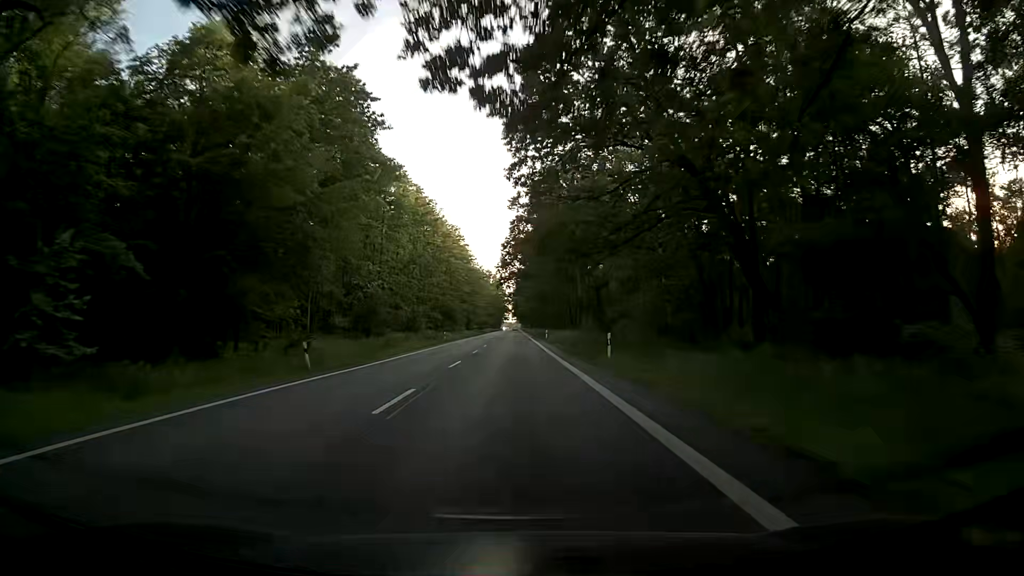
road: secondary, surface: asphalt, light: Day
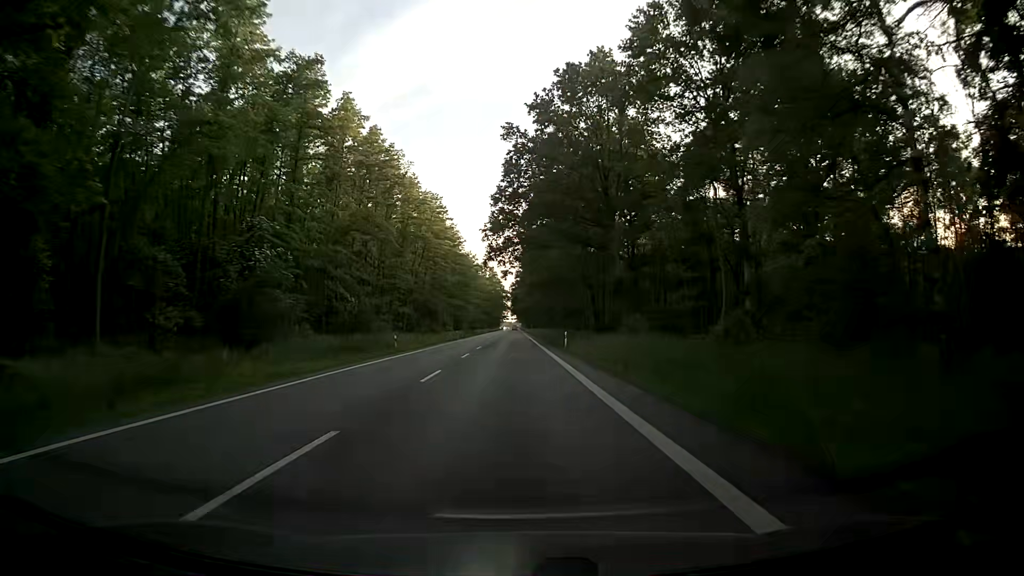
(-0.1, +30.3) m; 0°
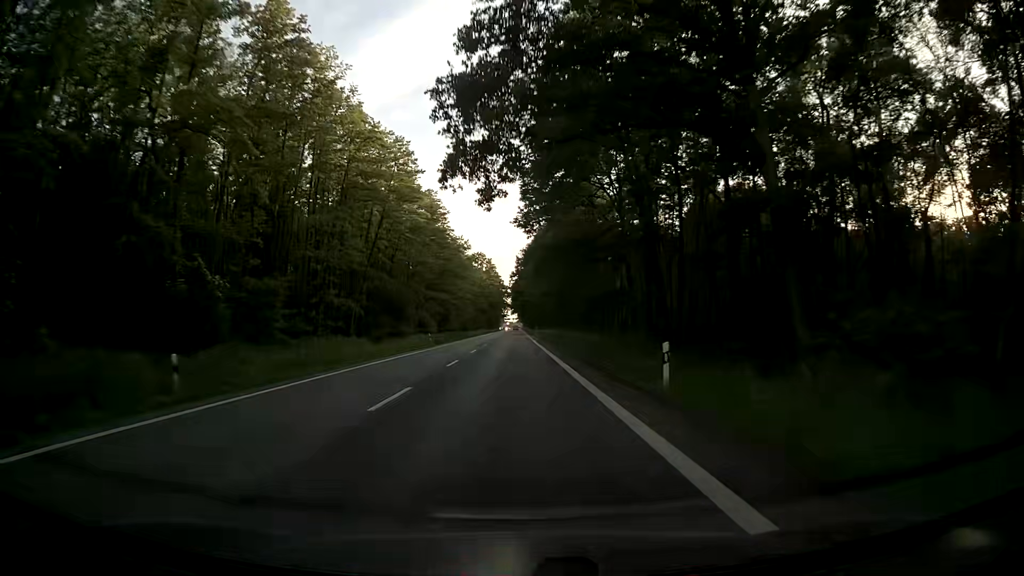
(+0.1, +30.1) m; 0°
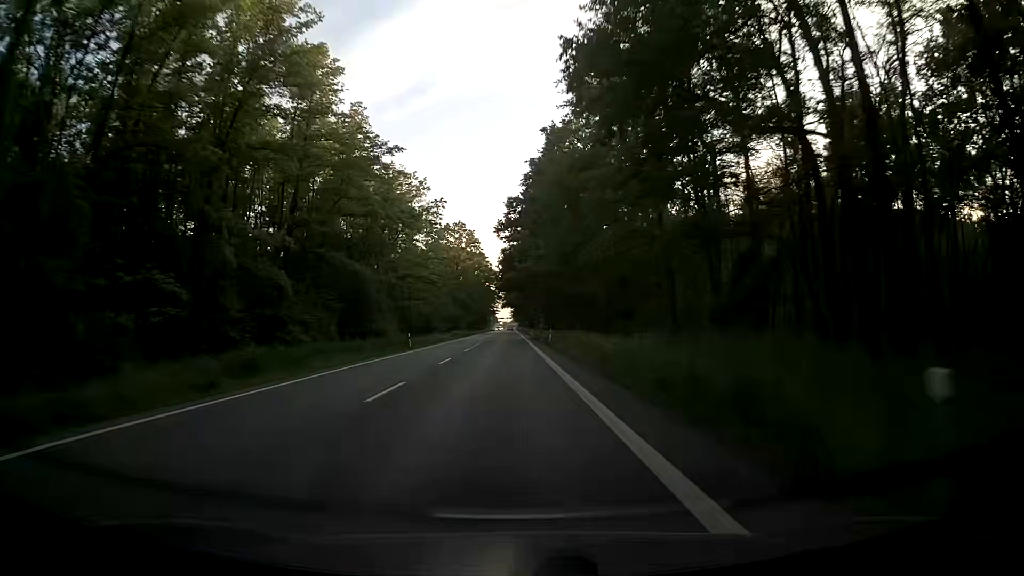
(0.0, +59.5) m; +1°
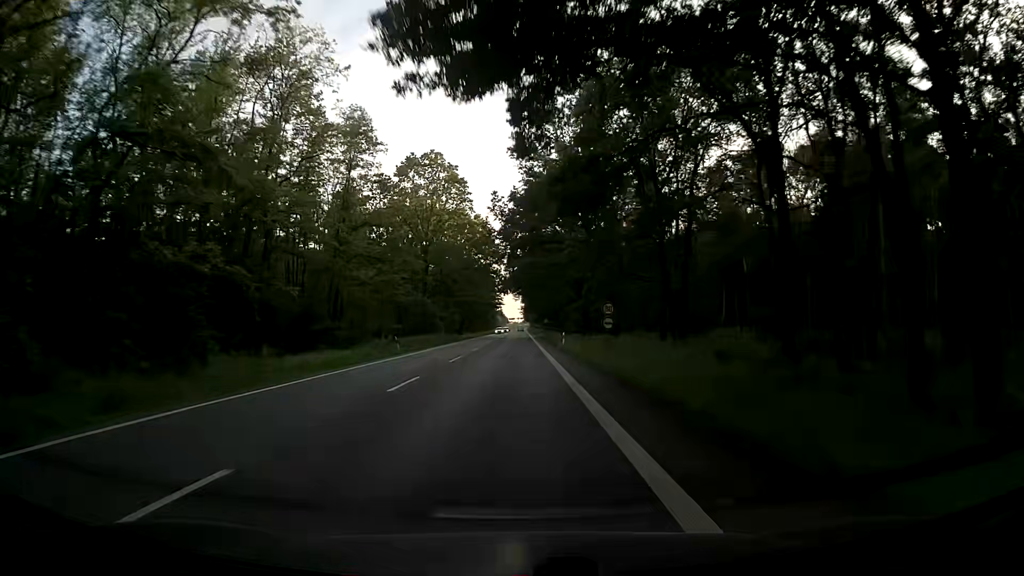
(-0.4, +58.7) m; -1°
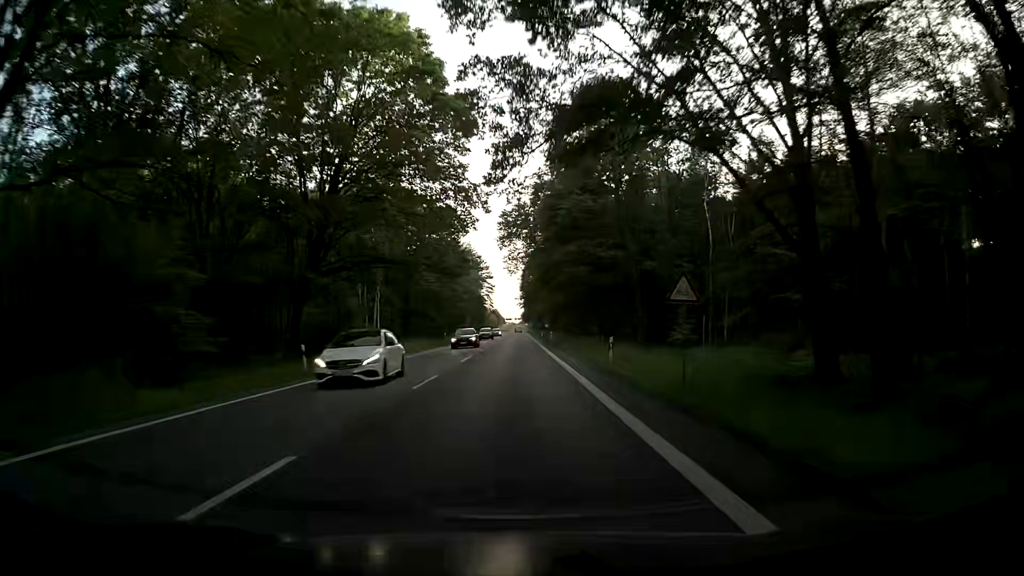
(+0.1, +72.0) m; +1°
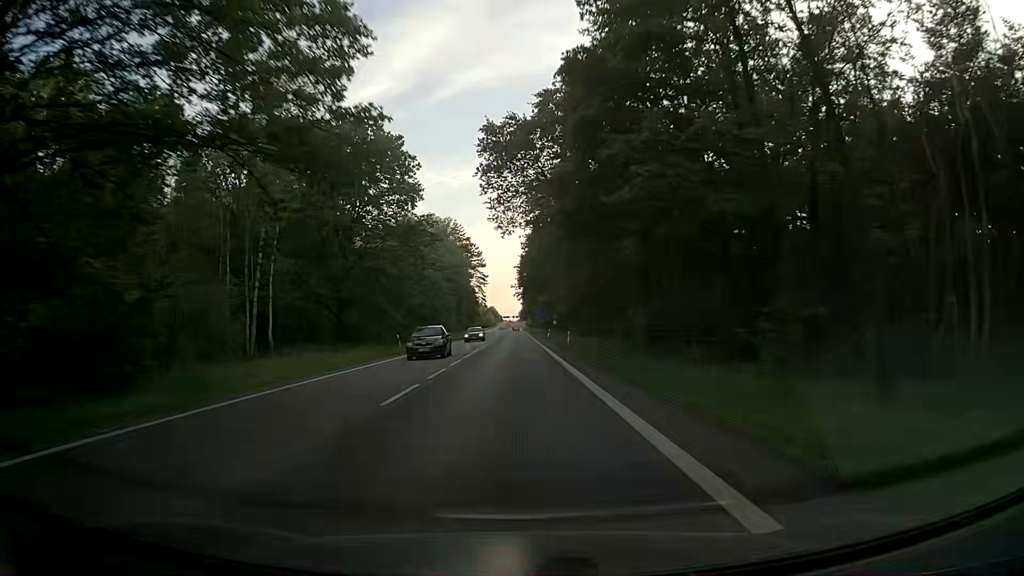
(-0.1, +28.3) m; 0°
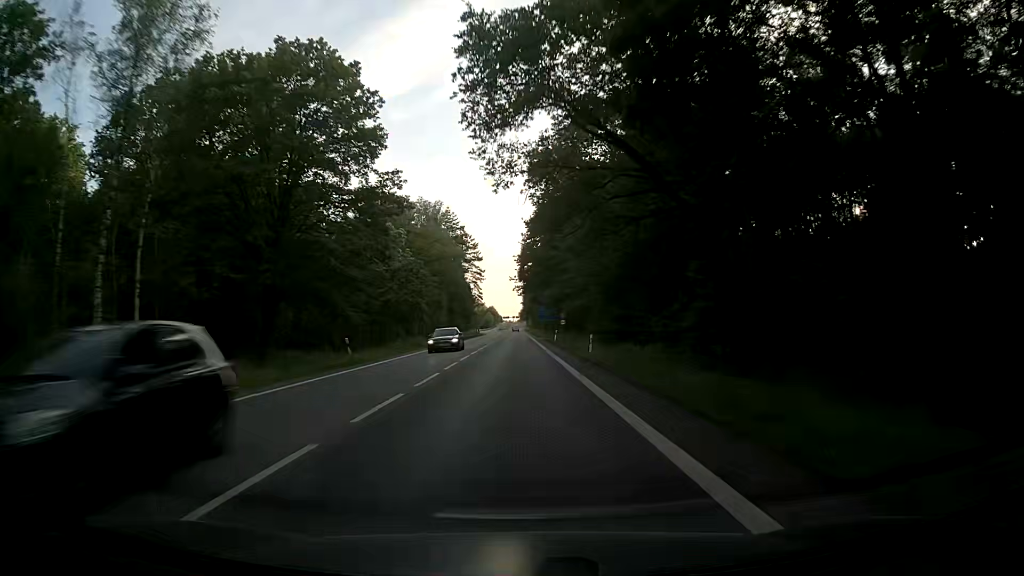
(-0.1, +14.1) m; -1°
(0, +10) (0, +20) (0, +30) (0, +40) (0, +50) (0, +60) (+1, +70) (+1, +80) (+1, +90) (+1, +100) m
